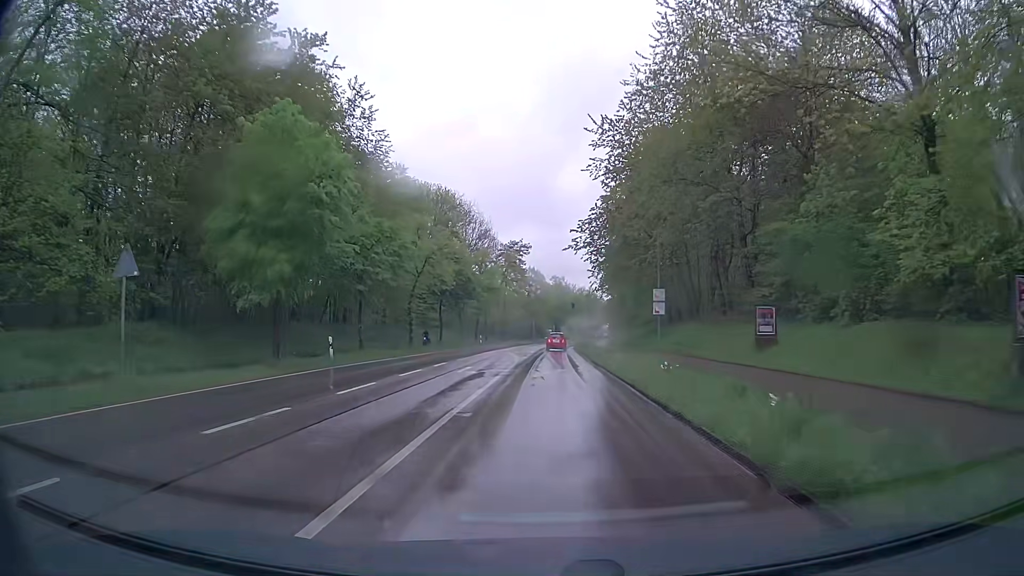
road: secondary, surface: asphalt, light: Day
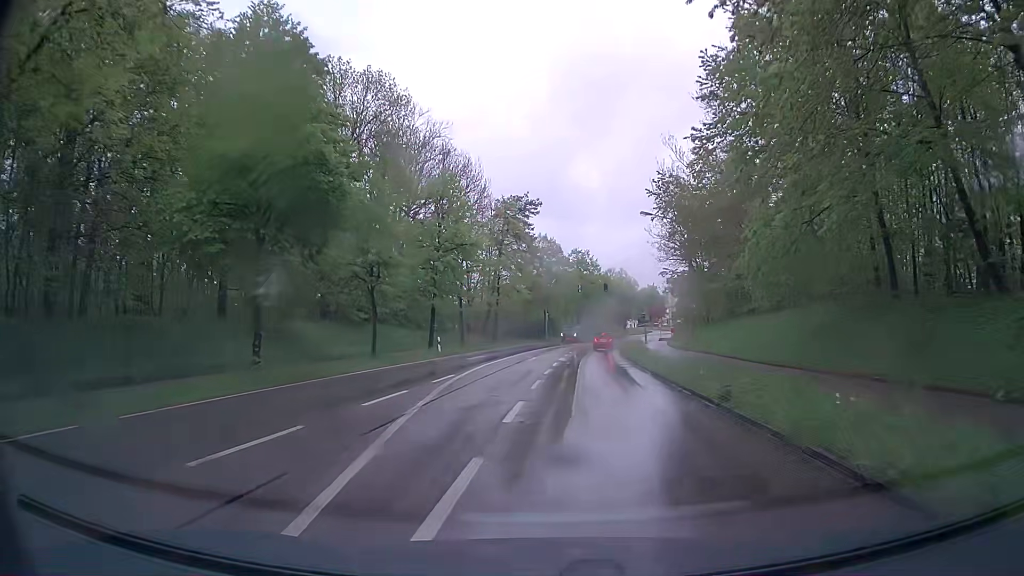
(-0.4, +37.8) m; -2°
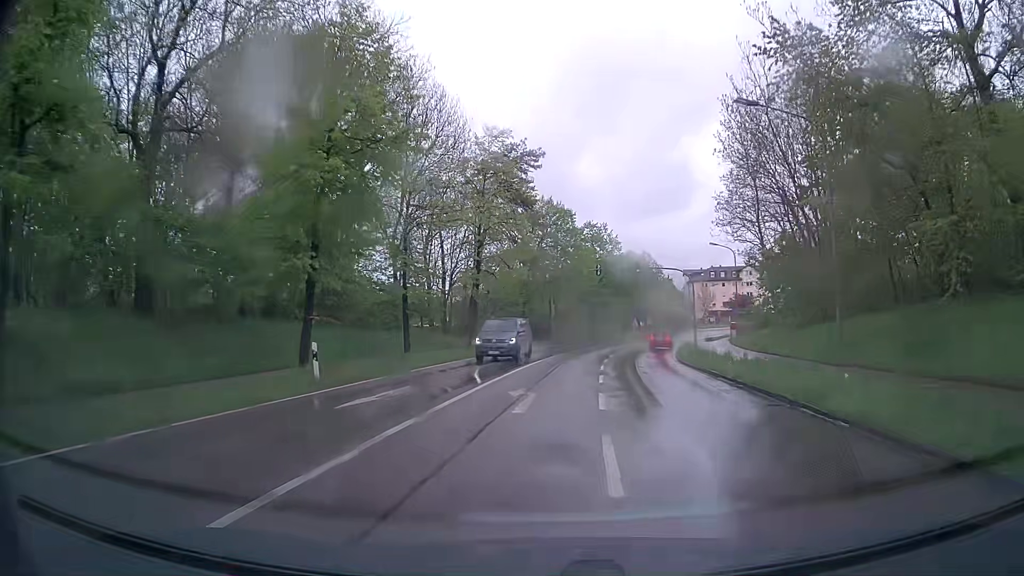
(-0.1, +22.3) m; 0°
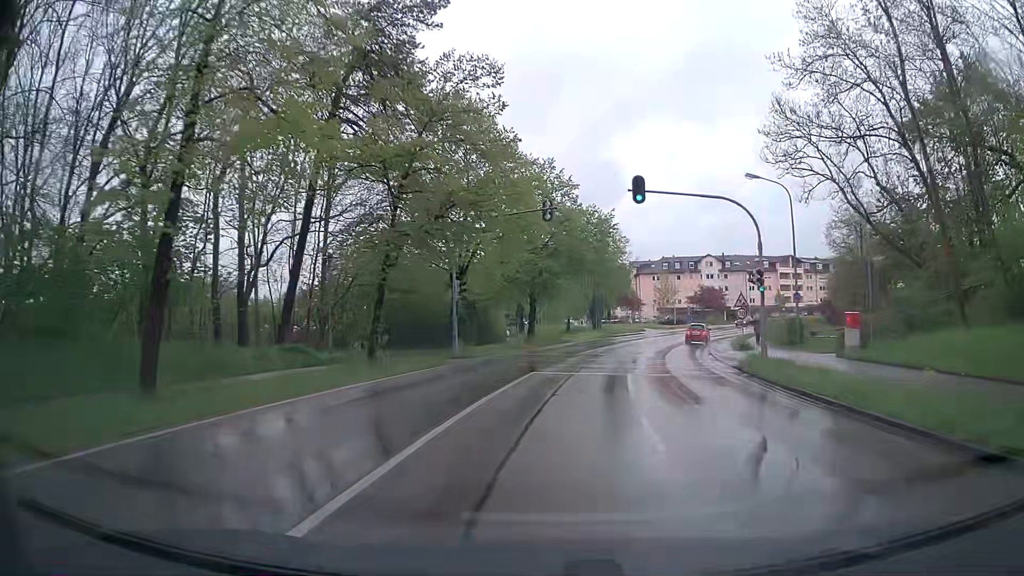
(+1.1, +28.5) m; +6°
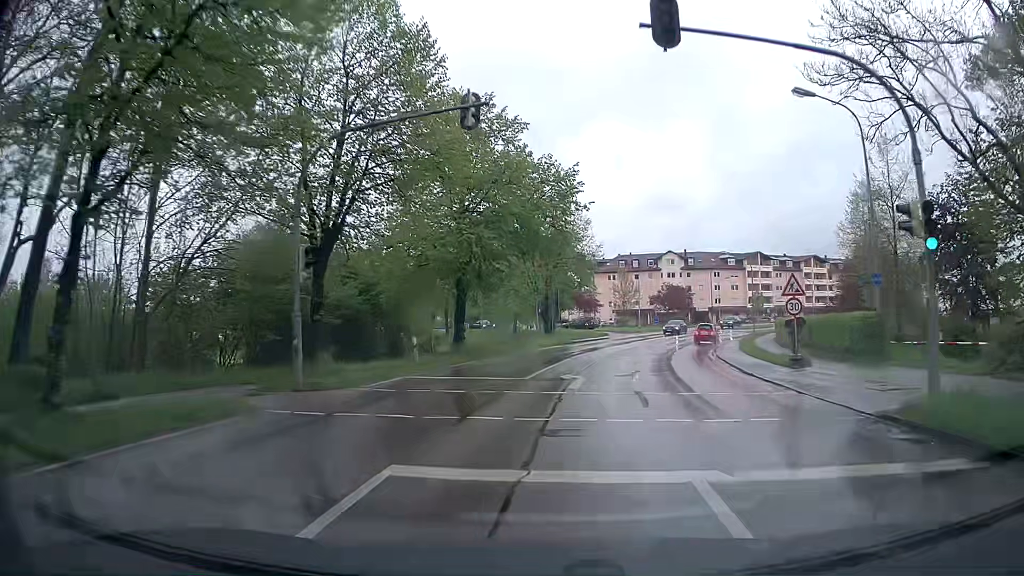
(+0.6, +13.6) m; +4°
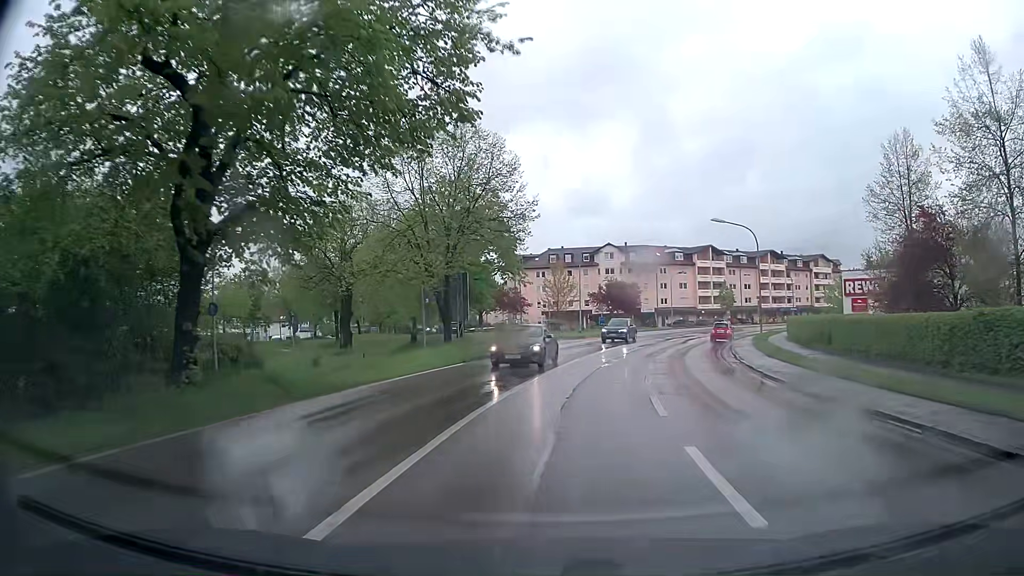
(+1.3, +19.0) m; +7°
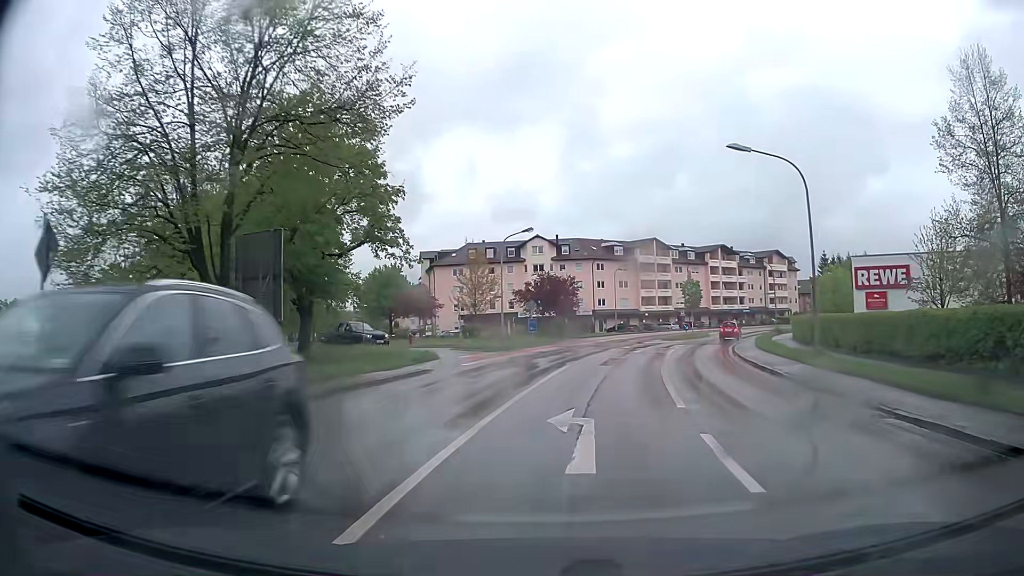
(+0.9, +17.0) m; +6°
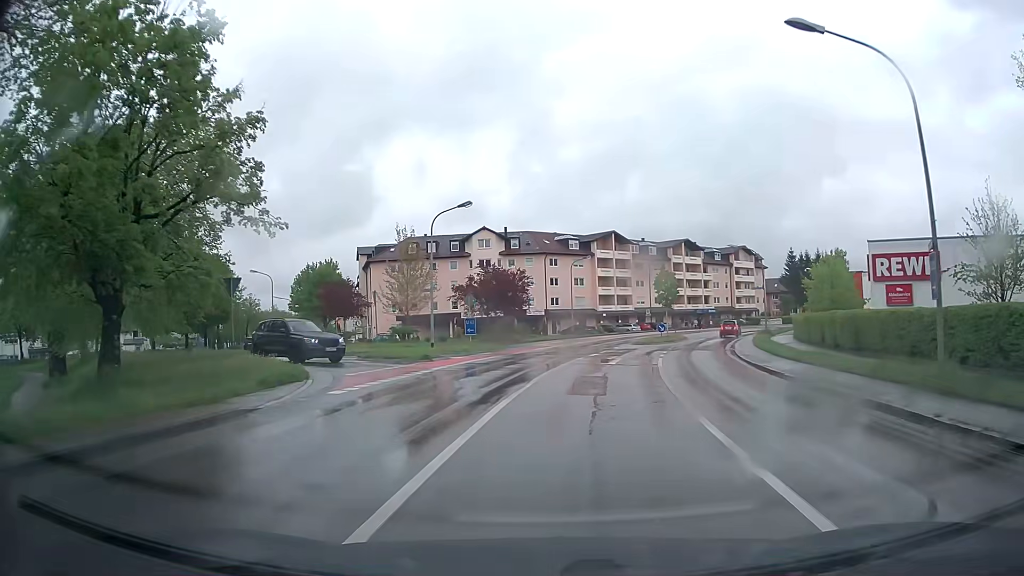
(+0.4, +10.1) m; +4°
(+1, +10) (+2, +20) (+4, +30) (+2, +39) (-7, +43) (-17, +45) (-24, +51) (-33, +56) (-43, +55) (-53, +53) m
